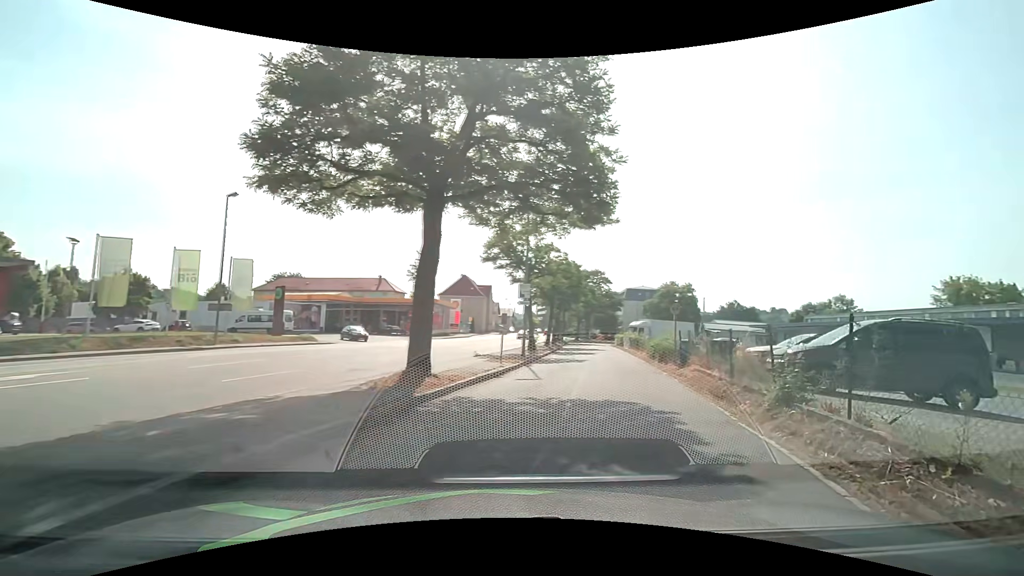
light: Day
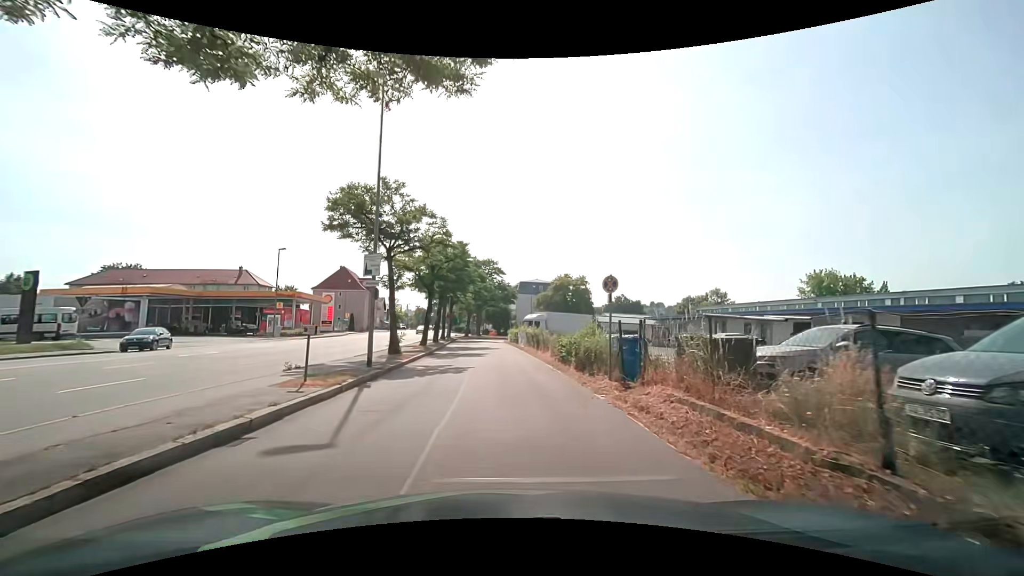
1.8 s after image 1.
(+1.5, +8.9) m; +13°
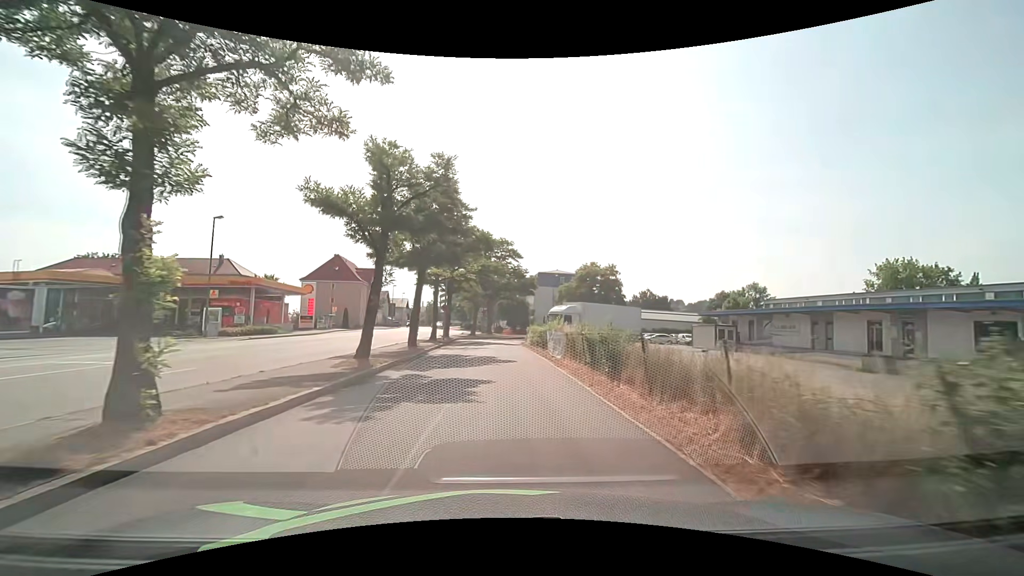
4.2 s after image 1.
(-0.3, +16.5) m; -2°
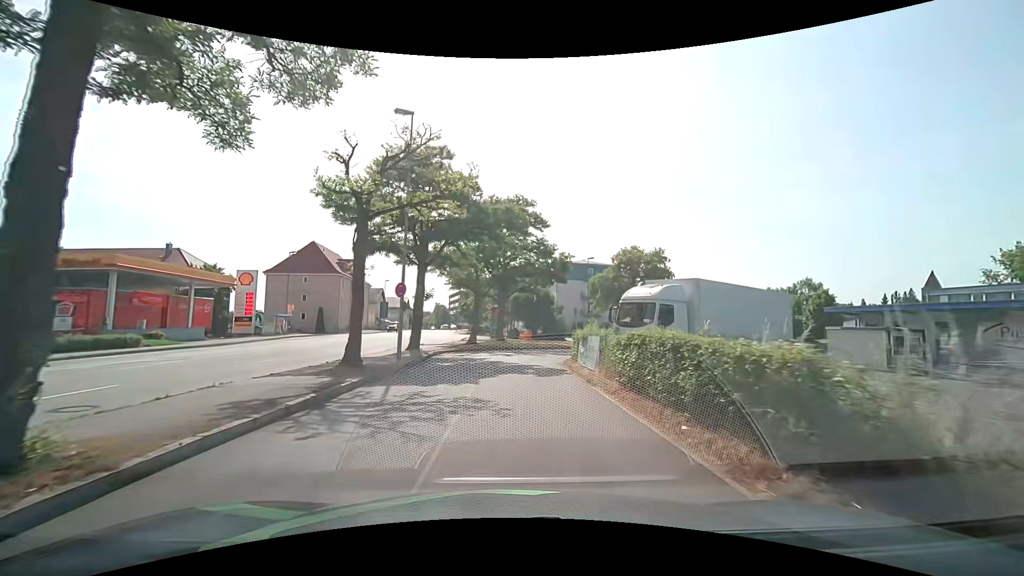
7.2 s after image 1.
(-0.6, +22.1) m; -2°
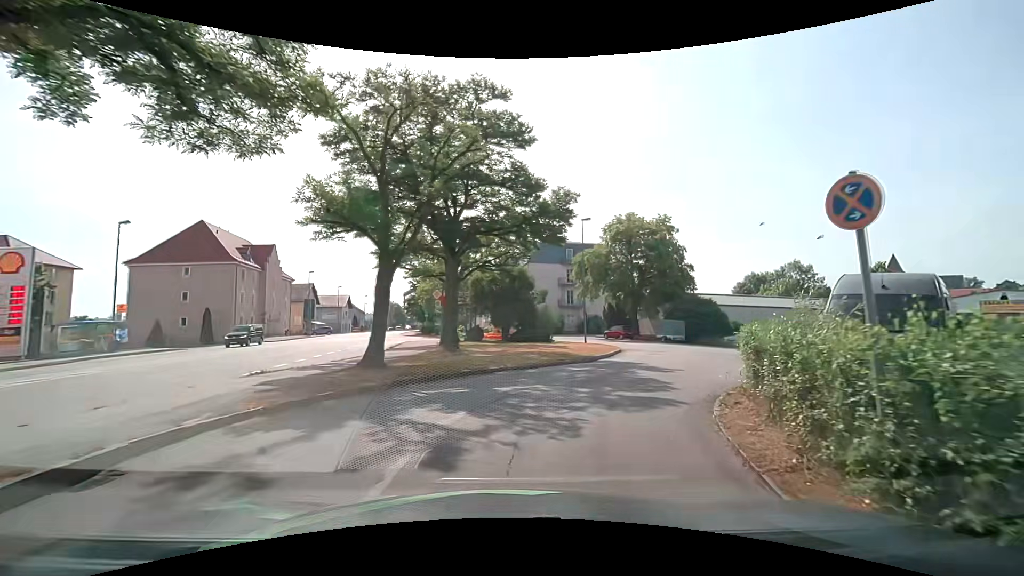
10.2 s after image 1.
(+0.3, +19.7) m; +5°
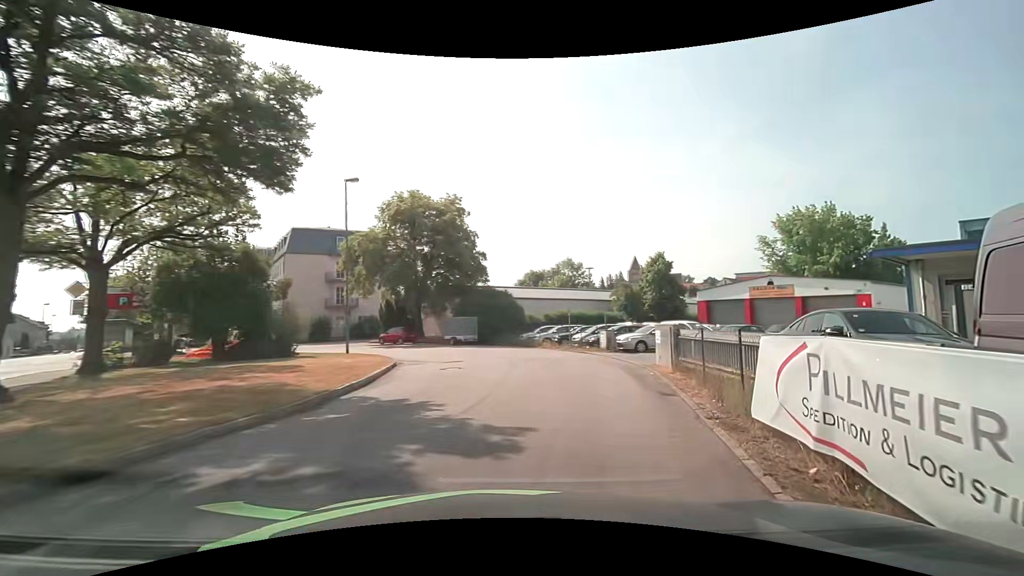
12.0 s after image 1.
(+2.0, +10.8) m; +24°
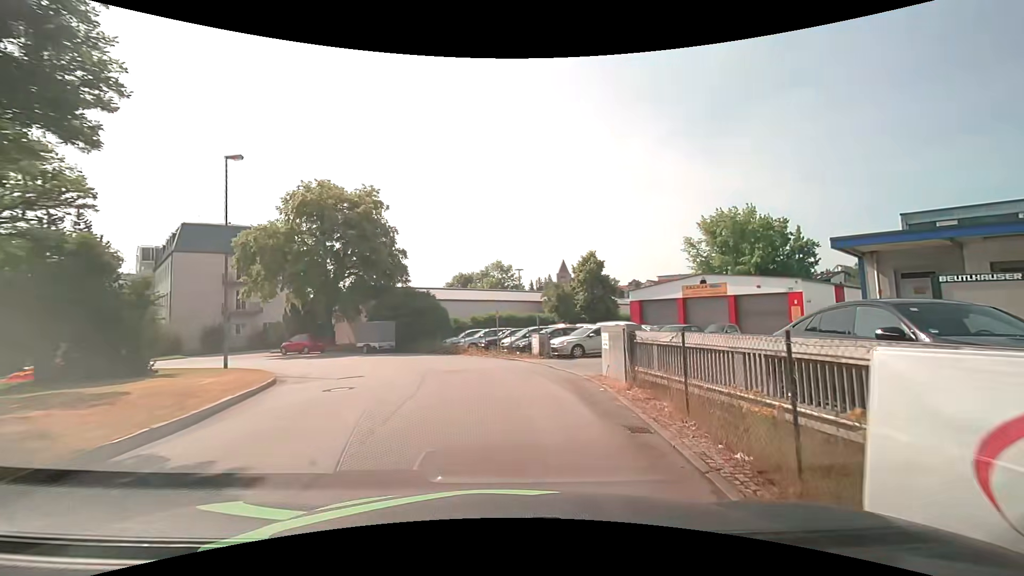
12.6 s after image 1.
(+0.3, +3.6) m; +7°
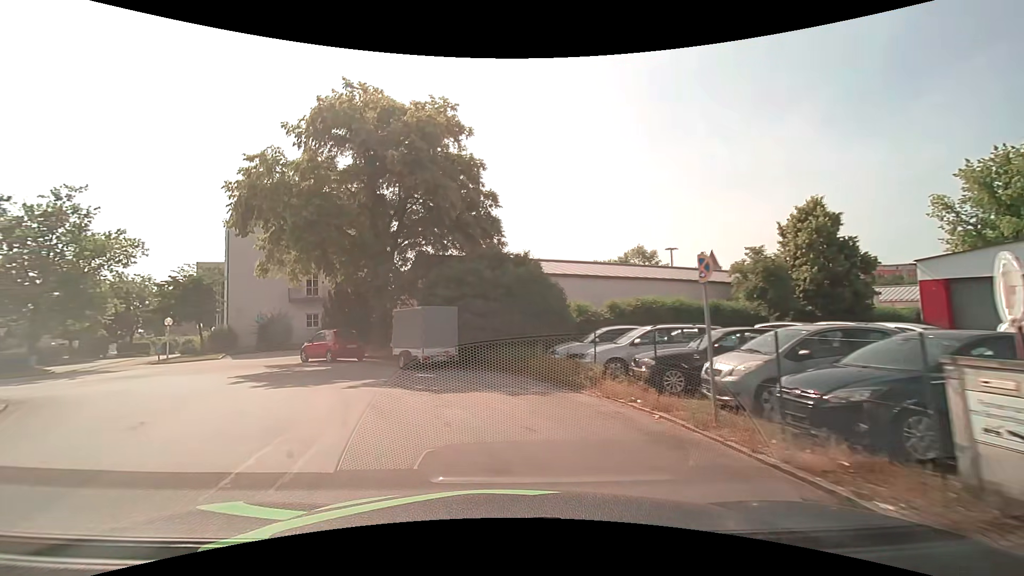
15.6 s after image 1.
(-0.5, +18.6) m; -13°
(-2, +10) (-7, +18) (-14, +25) (-24, +27) (-33, +23) (-39, +16) (-37, +6) (-34, -3) (-30, -13) (-26, -22) m
